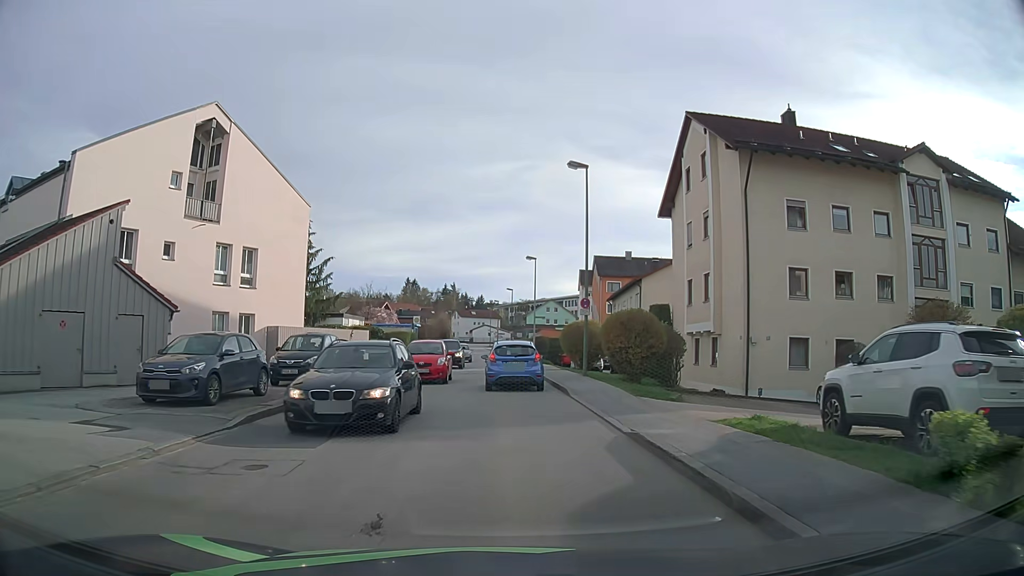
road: unclassified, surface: asphalt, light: Day
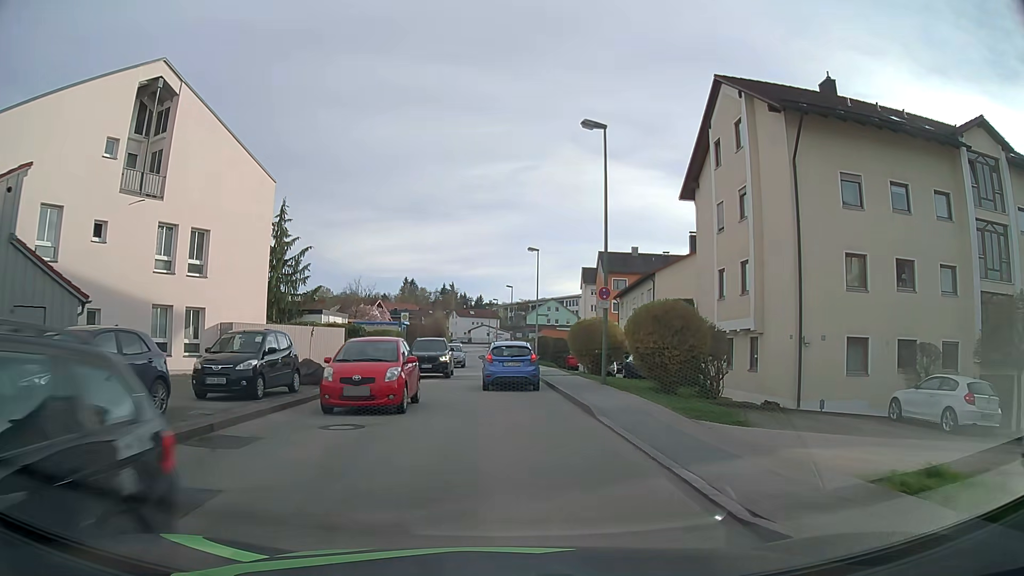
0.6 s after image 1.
(+0.1, +5.1) m; +1°
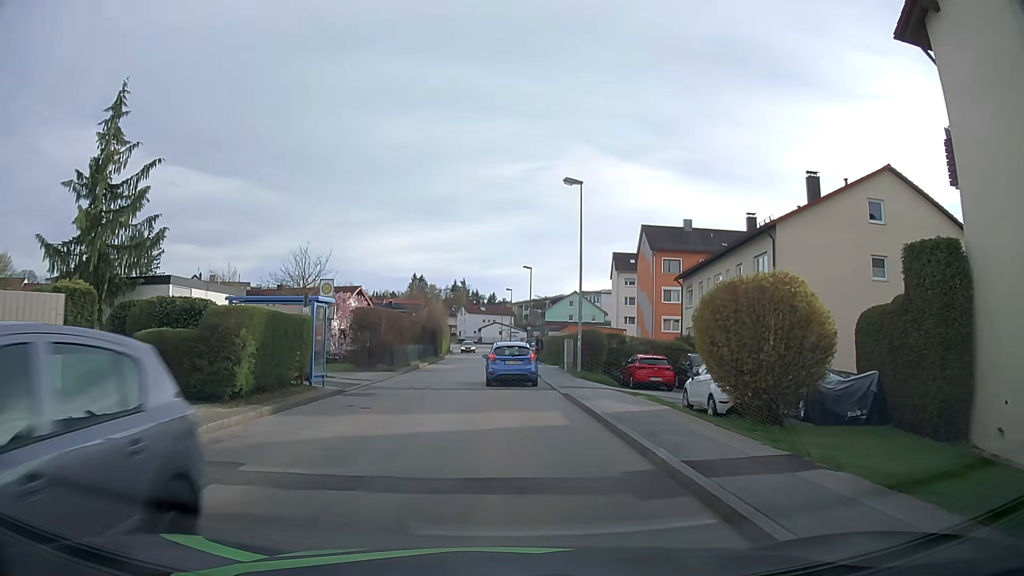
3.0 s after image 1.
(-0.2, +20.3) m; -1°
(0, +10) (0, +20) (-1, +30) (-1, +40) (-1, +50) (-2, +60) (-2, +70) (-3, +80) (-3, +90) (-4, +100) m
